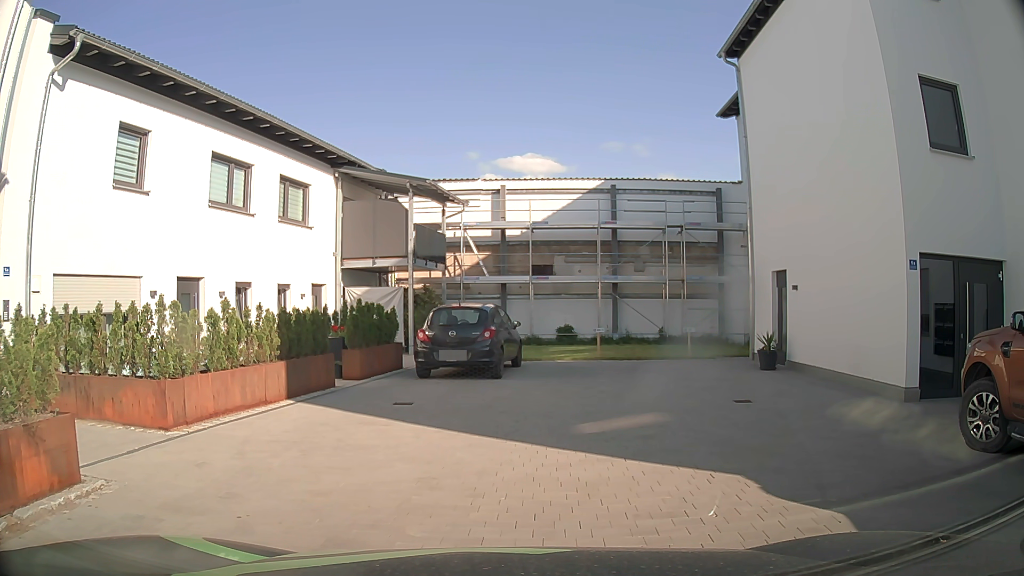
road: tertiary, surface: asphalt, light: Day
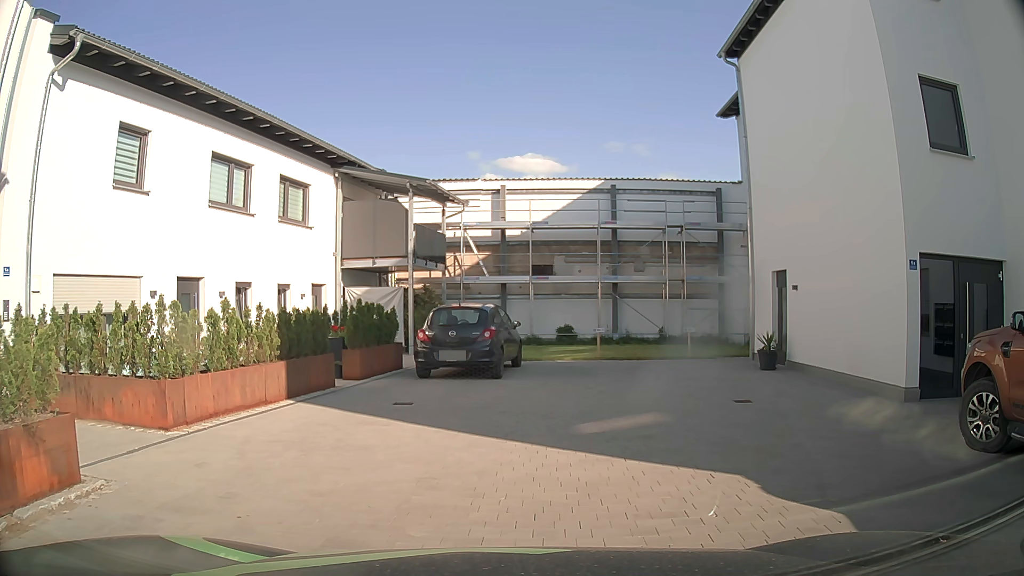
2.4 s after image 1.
(0.0, 0.0) m; 0°
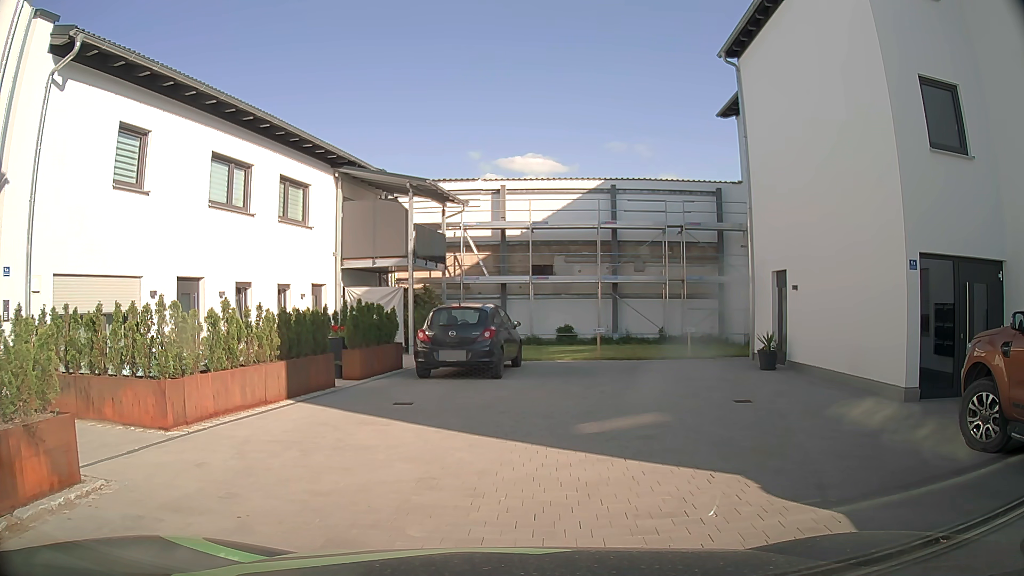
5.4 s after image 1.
(0.0, 0.0) m; 0°
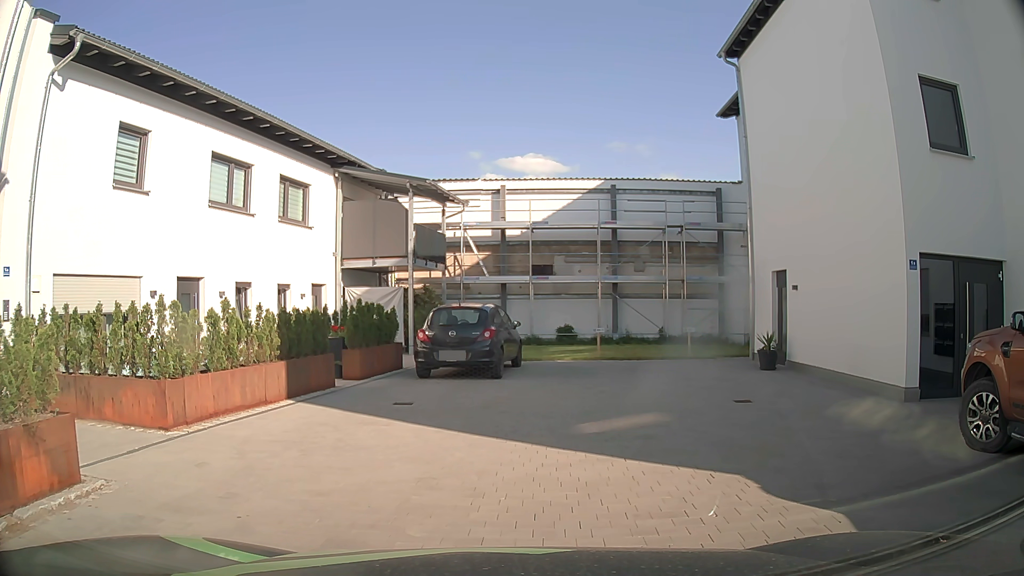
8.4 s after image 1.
(0.0, 0.0) m; 0°
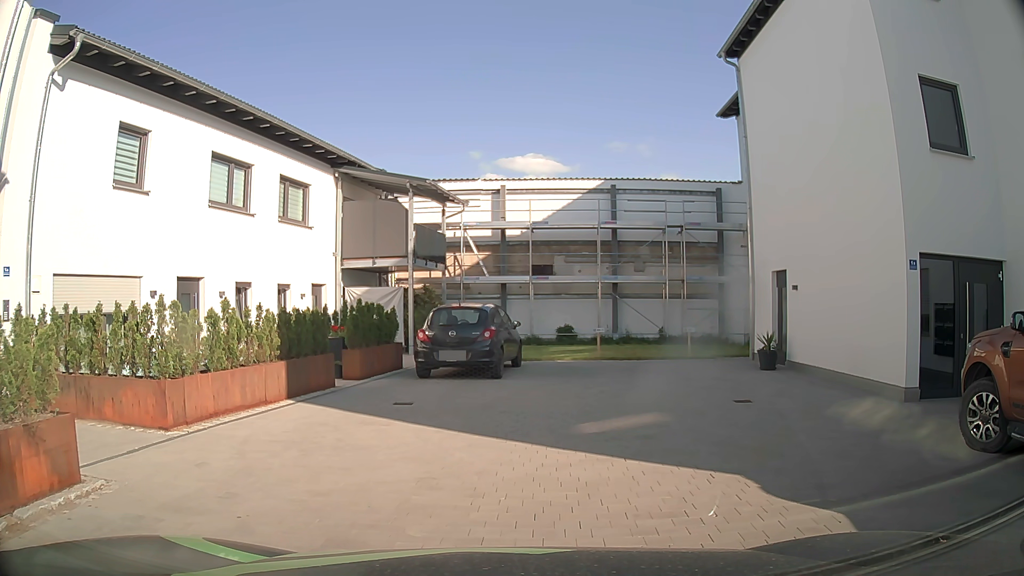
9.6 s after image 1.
(0.0, 0.0) m; 0°
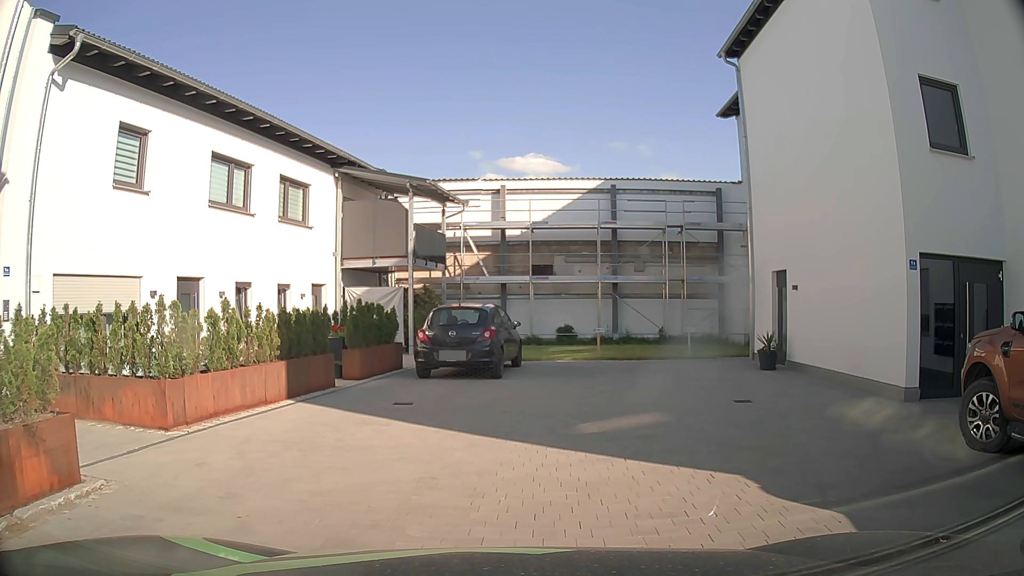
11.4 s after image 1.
(0.0, 0.0) m; 0°
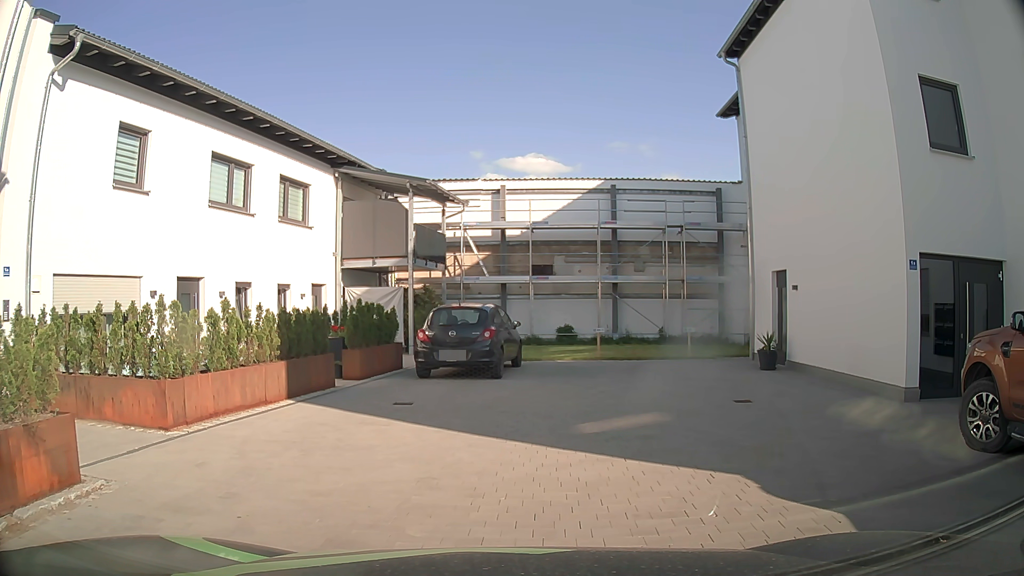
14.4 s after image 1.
(0.0, 0.0) m; 0°
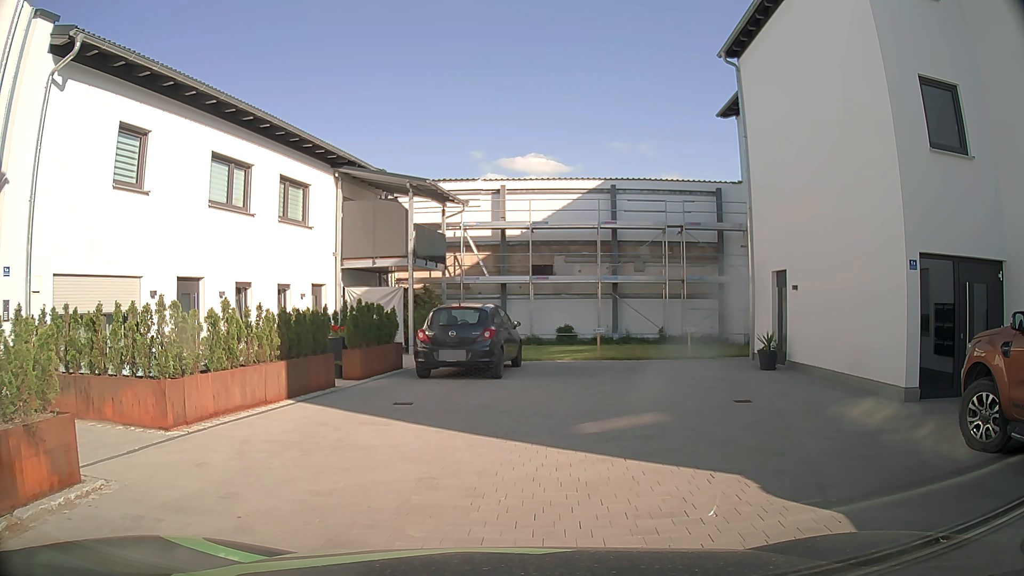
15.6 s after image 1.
(0.0, 0.0) m; 0°
